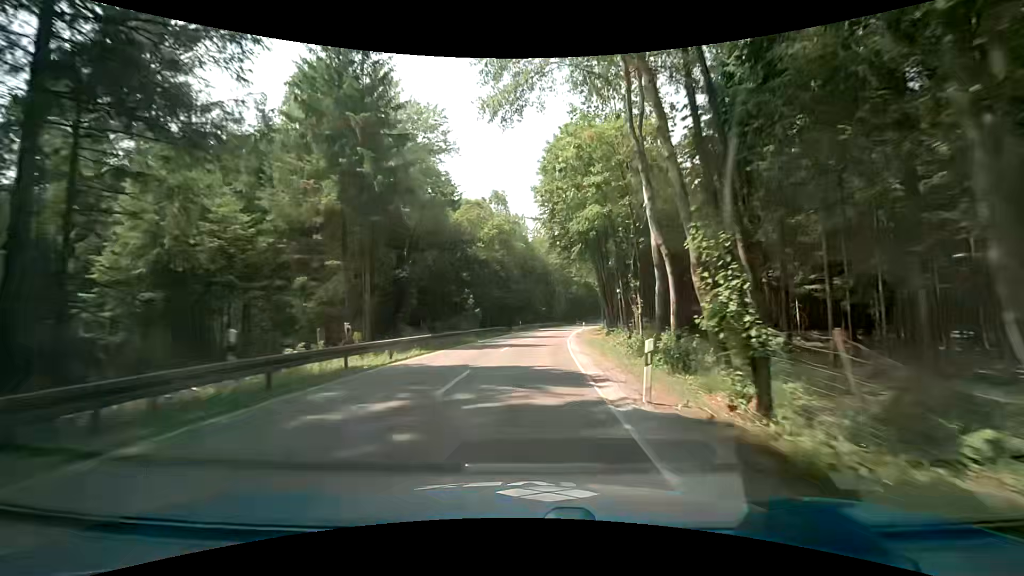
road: tertiary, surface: asphalt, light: Day
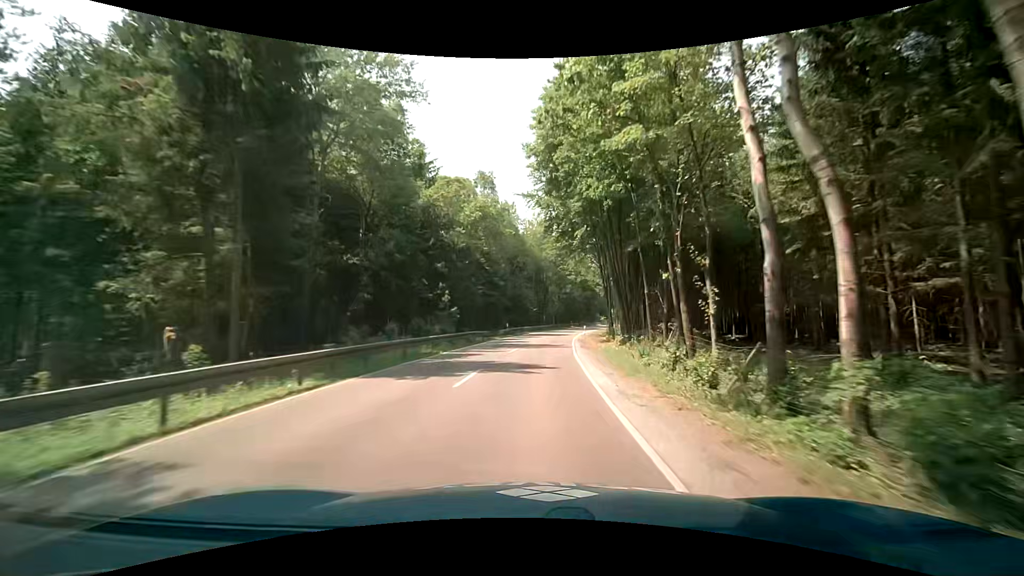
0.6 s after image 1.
(+0.2, +10.8) m; +2°
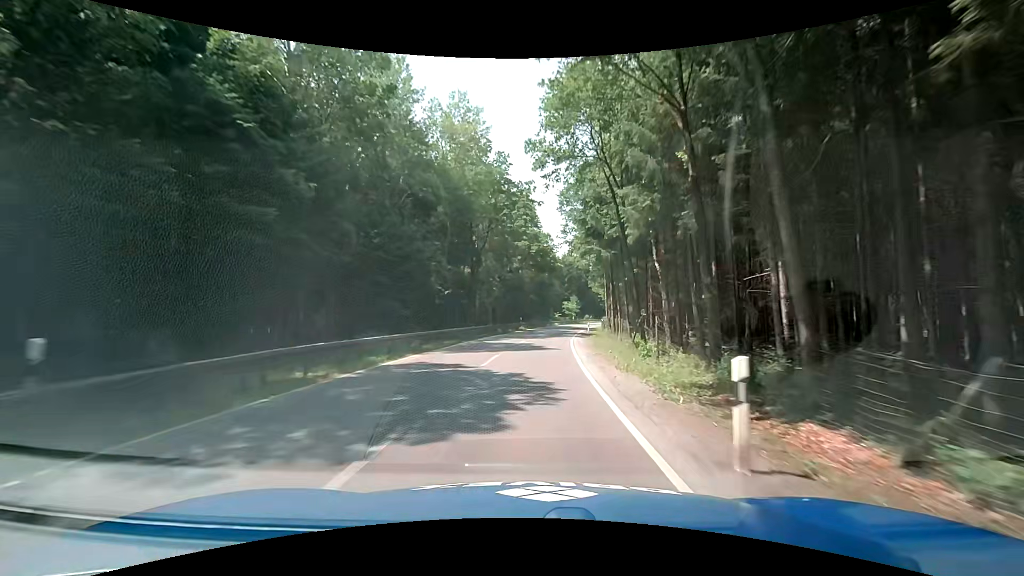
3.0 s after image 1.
(+2.1, +43.5) m; +6°
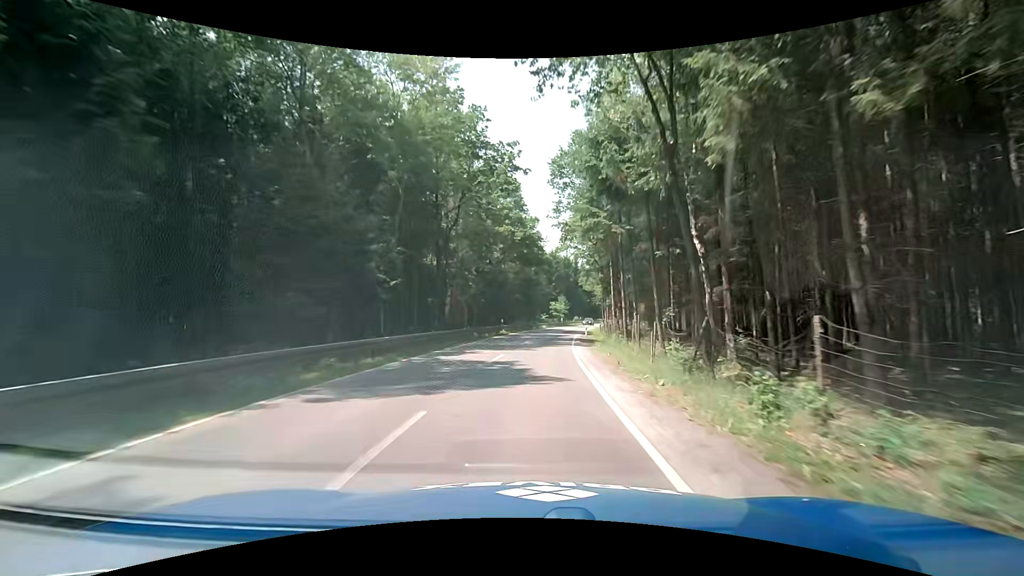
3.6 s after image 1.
(+0.3, +10.9) m; +2°
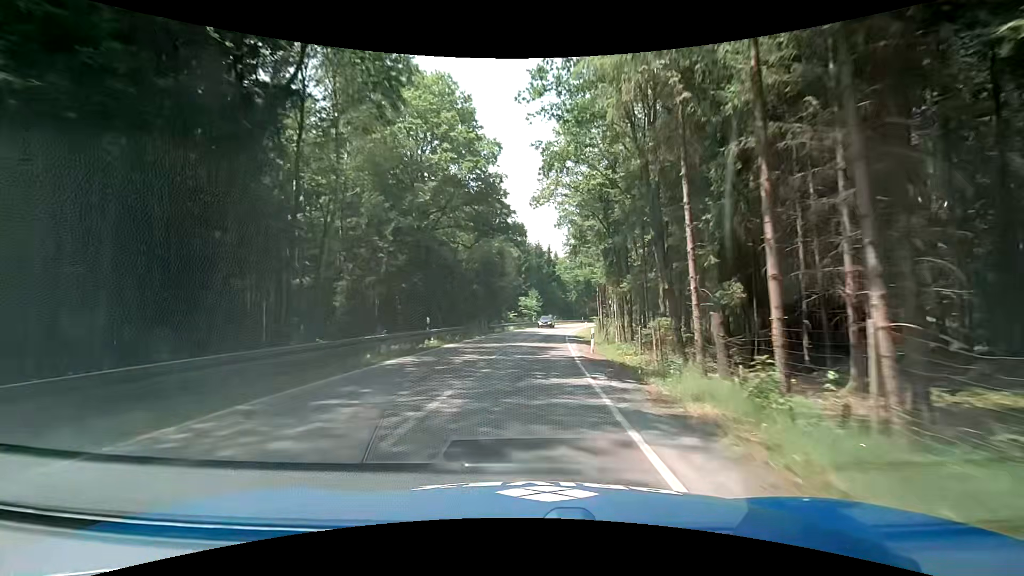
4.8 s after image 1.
(+0.9, +21.8) m; +4°
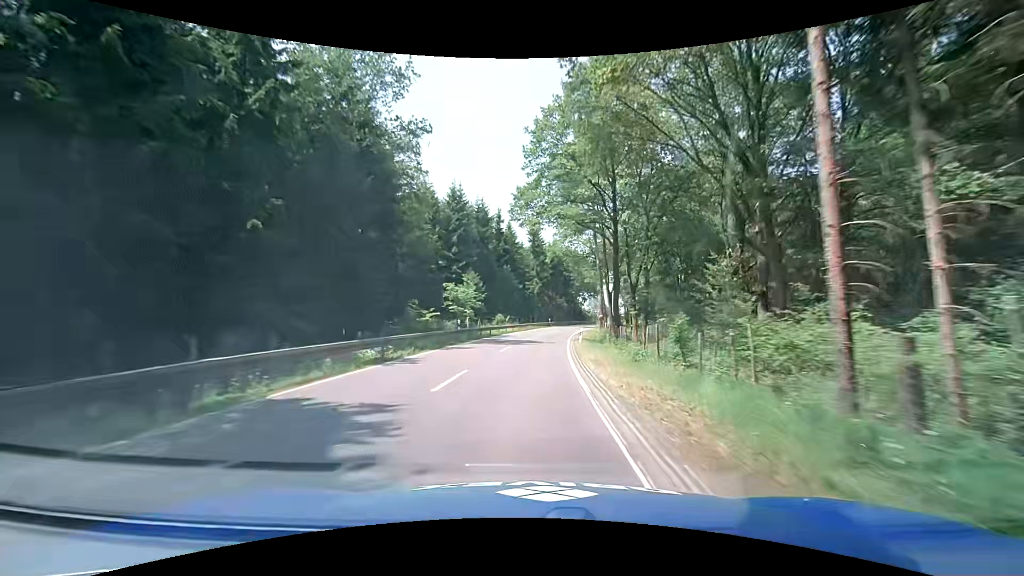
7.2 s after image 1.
(+2.5, +43.2) m; +5°
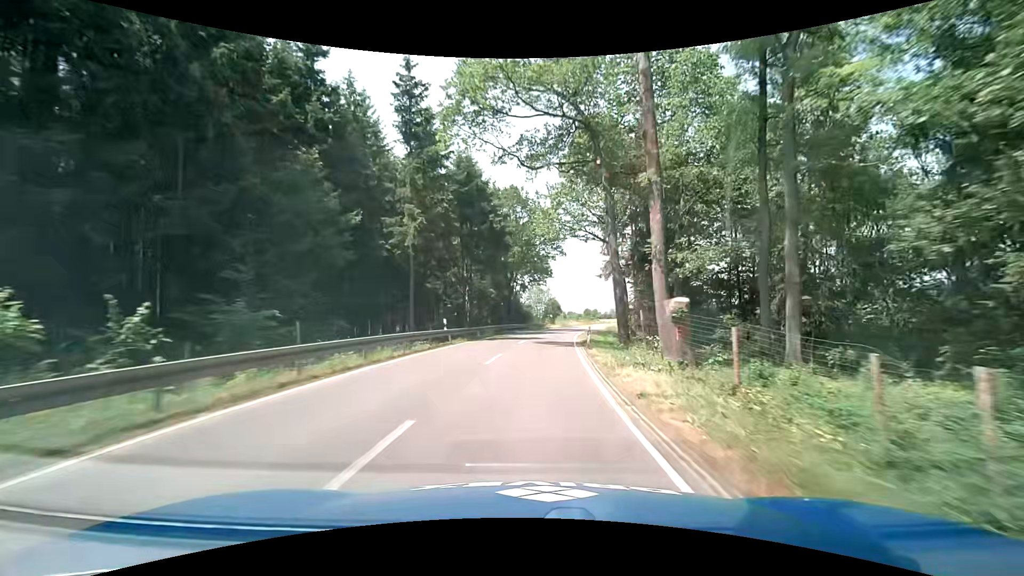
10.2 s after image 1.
(+3.9, +53.8) m; +9°
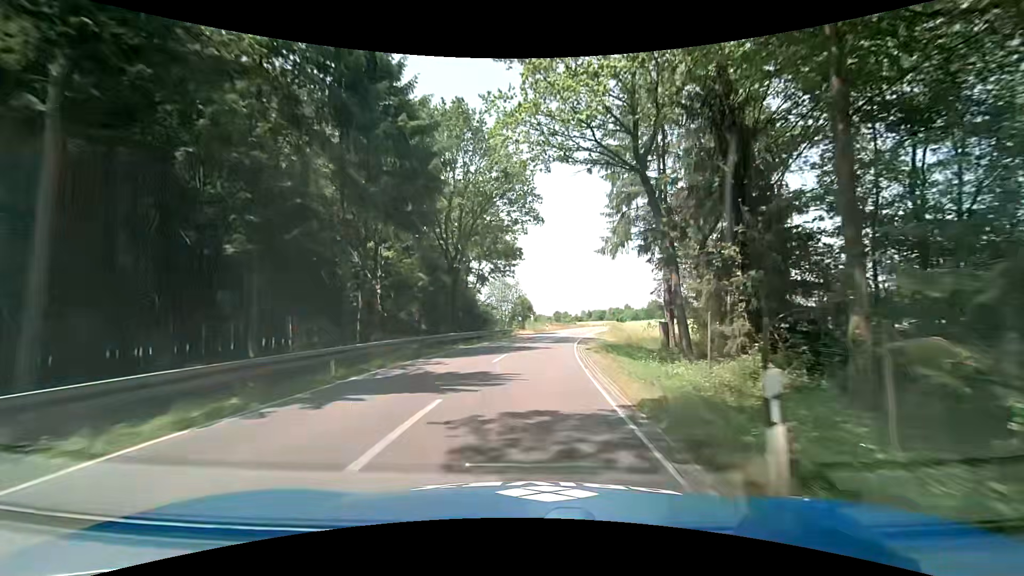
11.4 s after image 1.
(+0.7, +21.7) m; +3°
